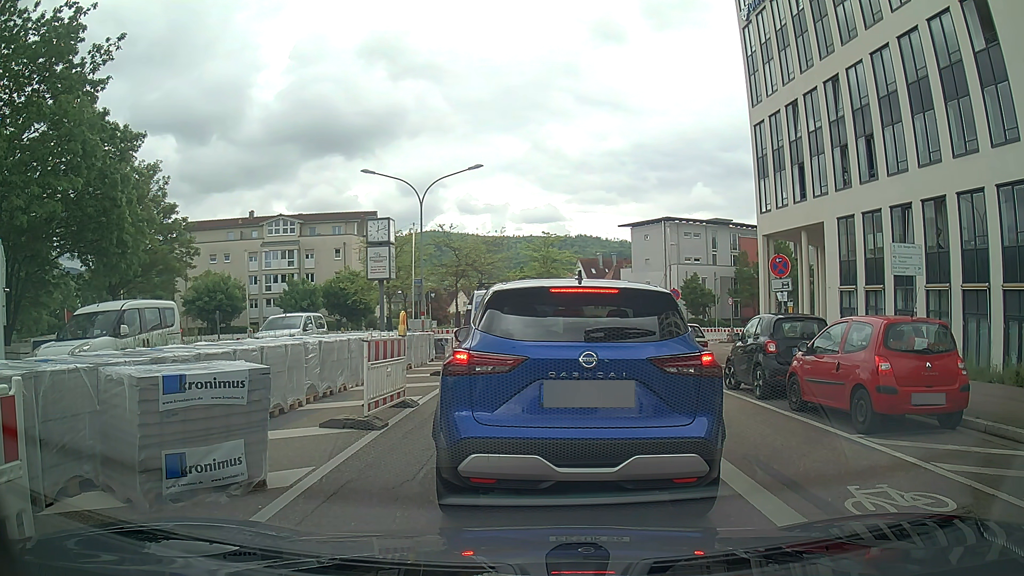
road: tertiary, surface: asphalt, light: Day
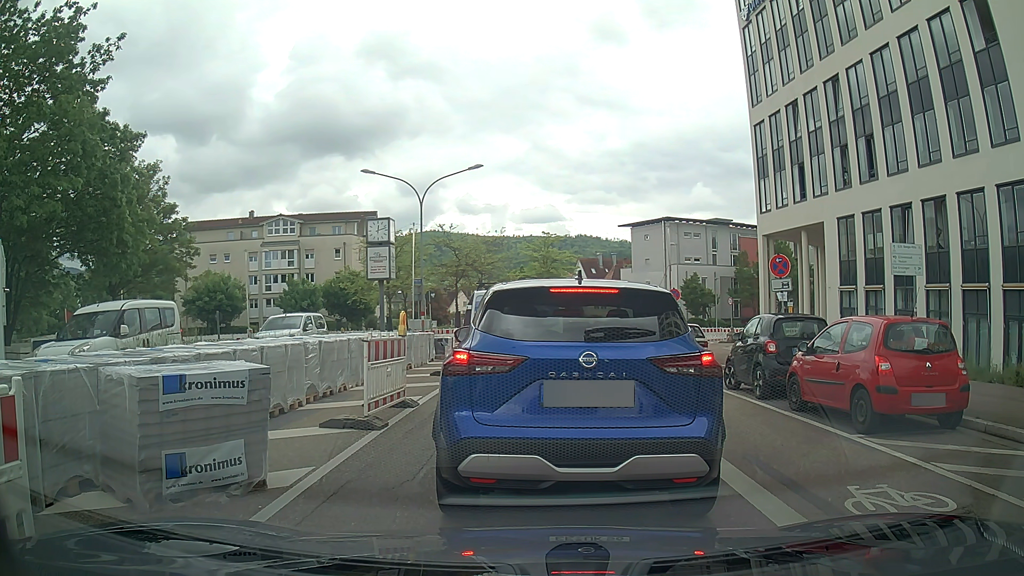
(0.0, 0.0) m; 0°
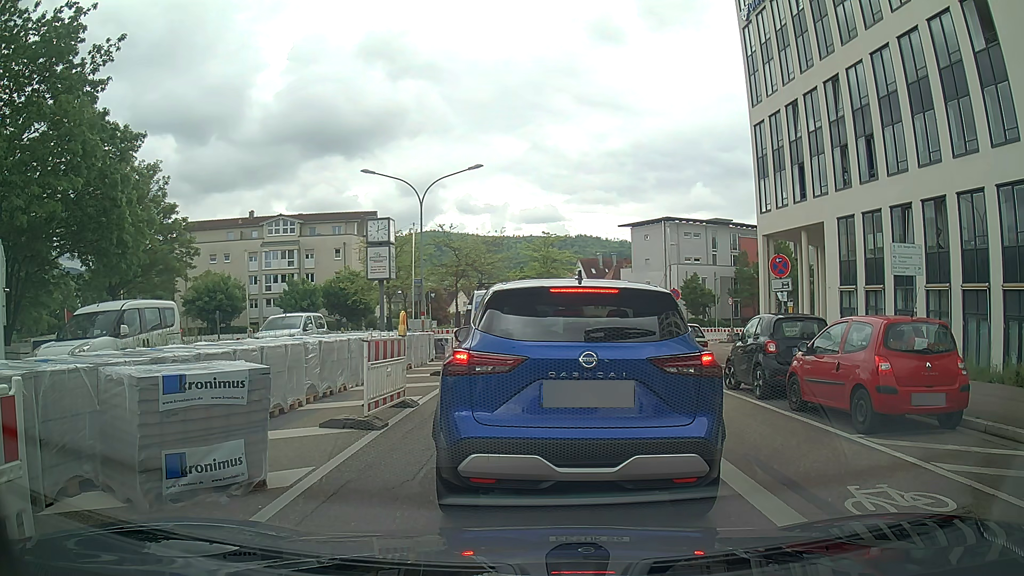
(0.0, 0.0) m; 0°
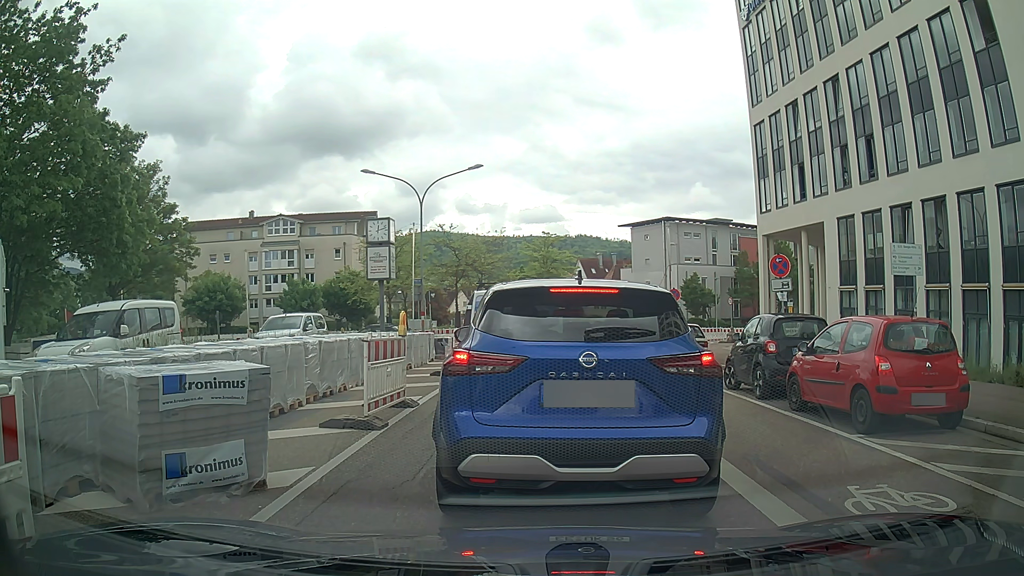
(0.0, 0.0) m; 0°
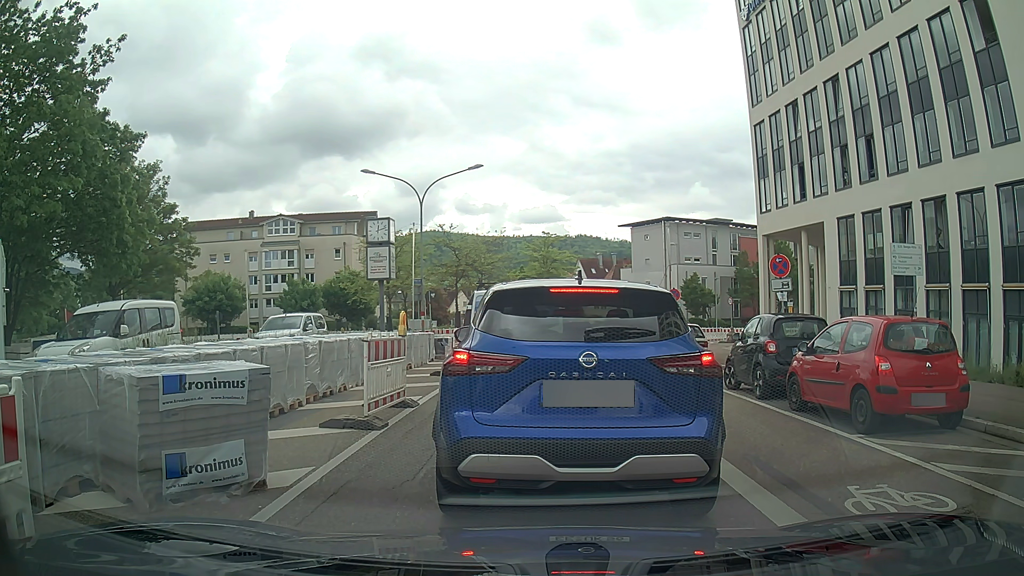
(0.0, 0.0) m; 0°
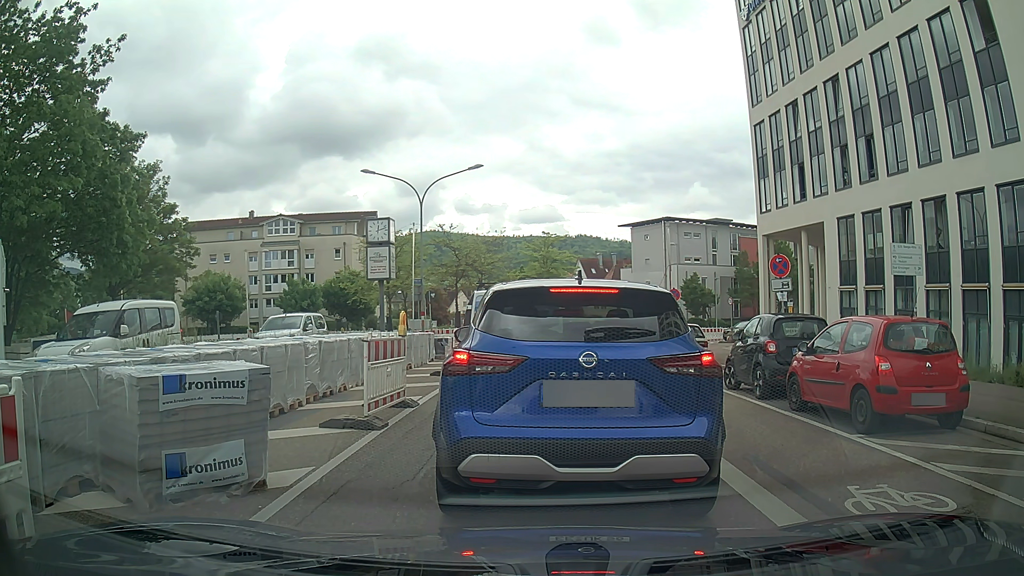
(0.0, 0.0) m; 0°
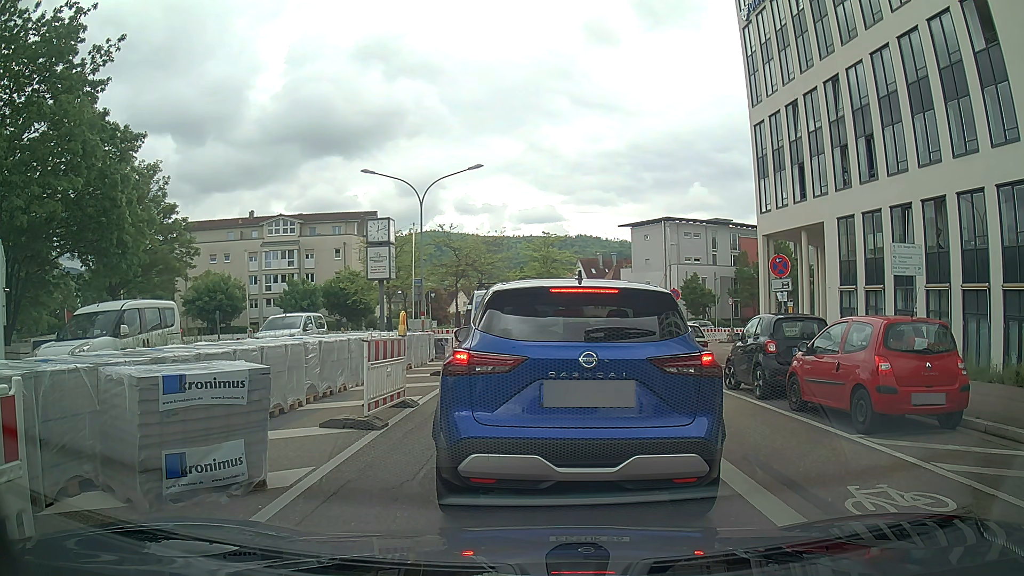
(0.0, 0.0) m; 0°
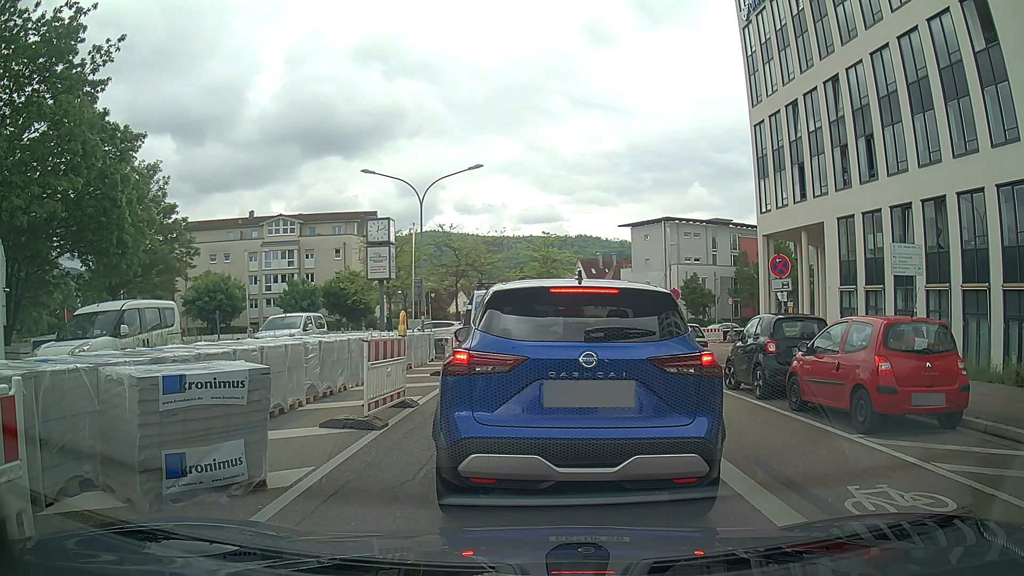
(0.0, 0.0) m; 0°
